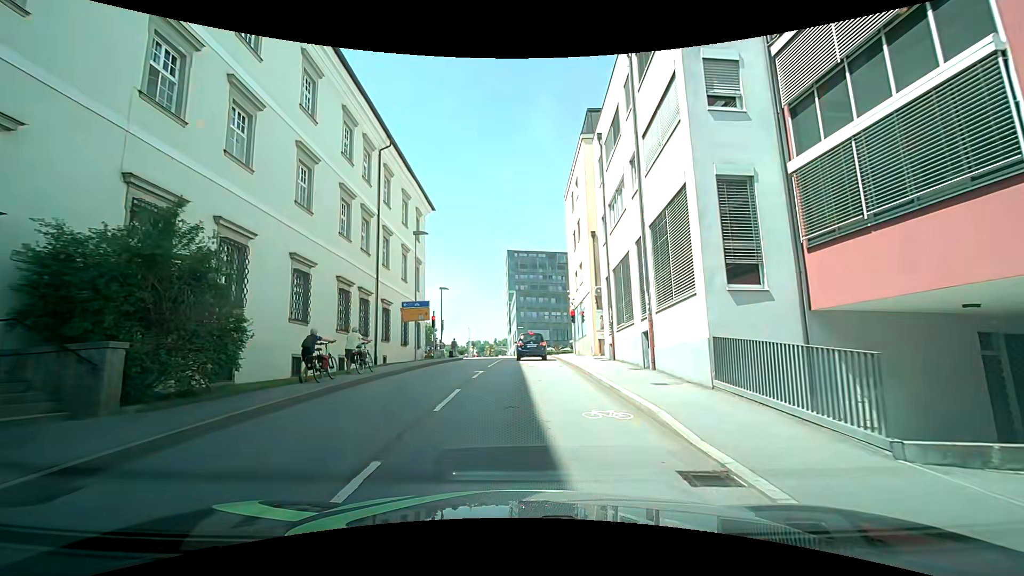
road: unclassified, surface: asphalt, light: Day
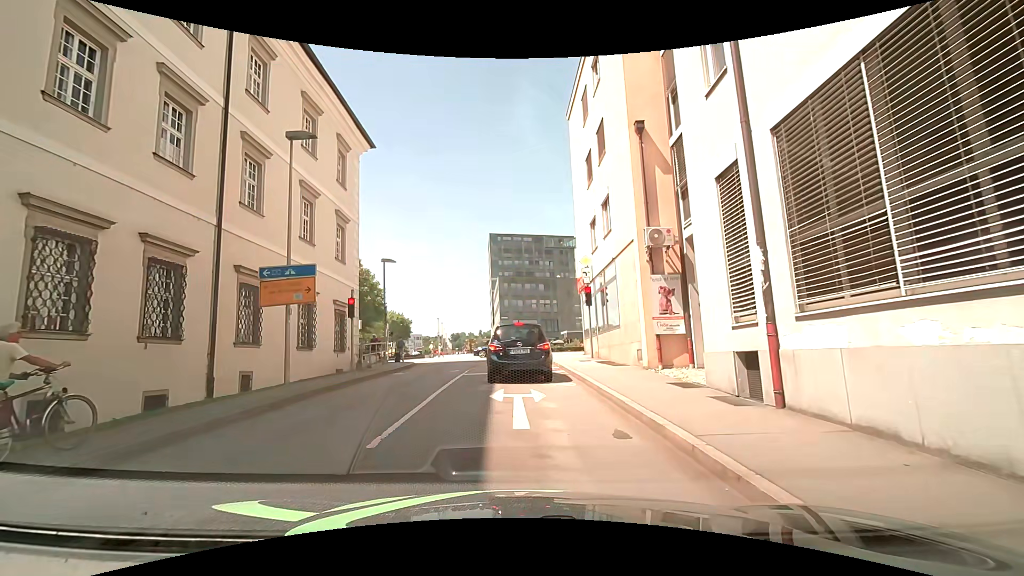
(+0.1, +14.6) m; +2°
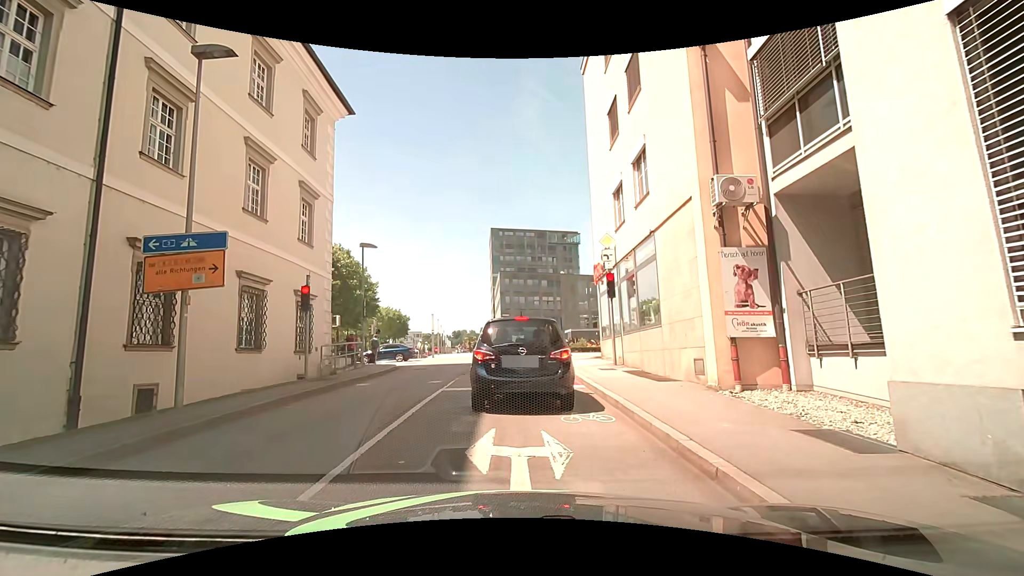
(-0.1, +4.7) m; -1°
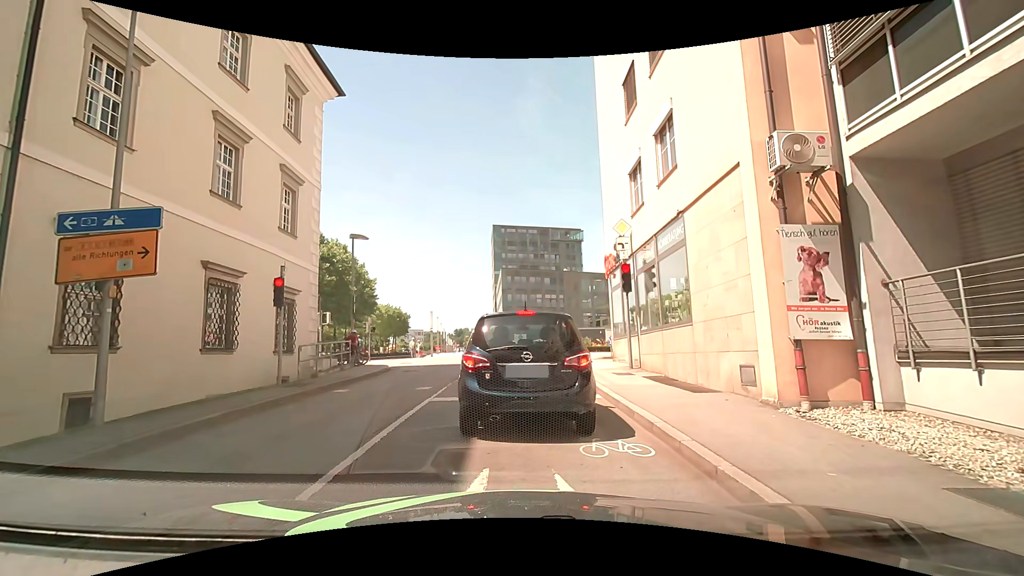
(0.0, +1.9) m; -1°
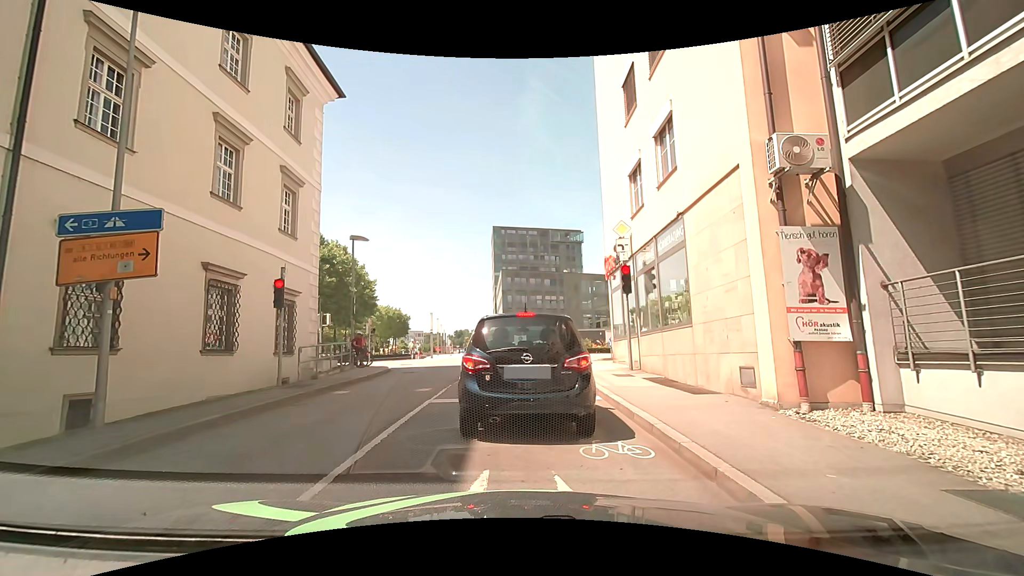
(0.0, 0.0) m; 0°
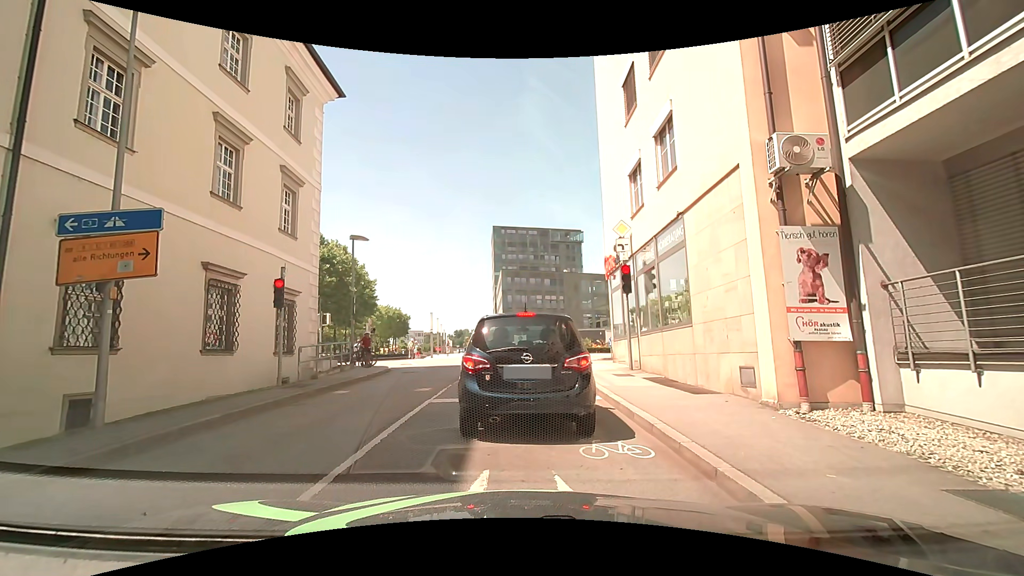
(0.0, 0.0) m; 0°
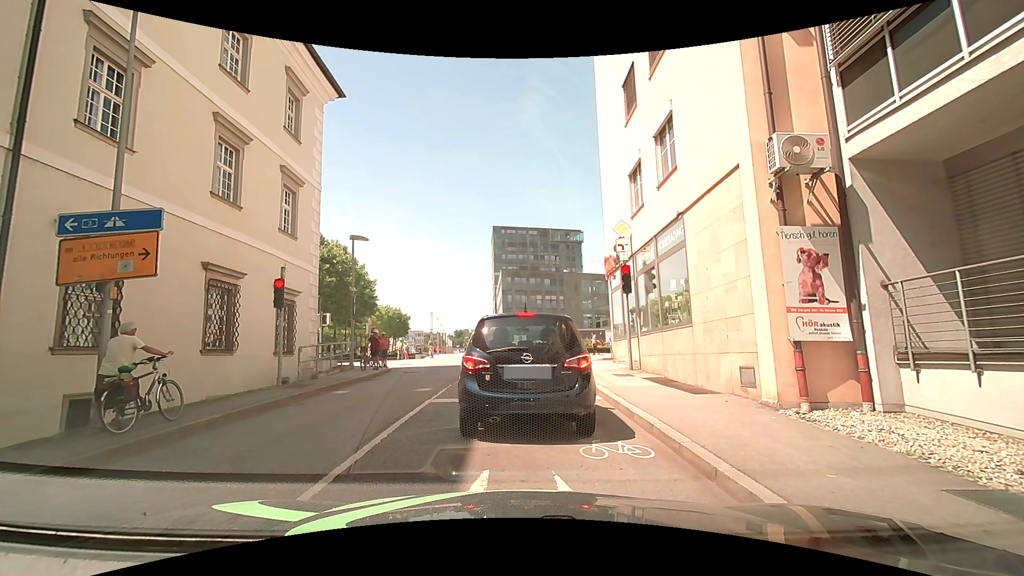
(0.0, 0.0) m; 0°
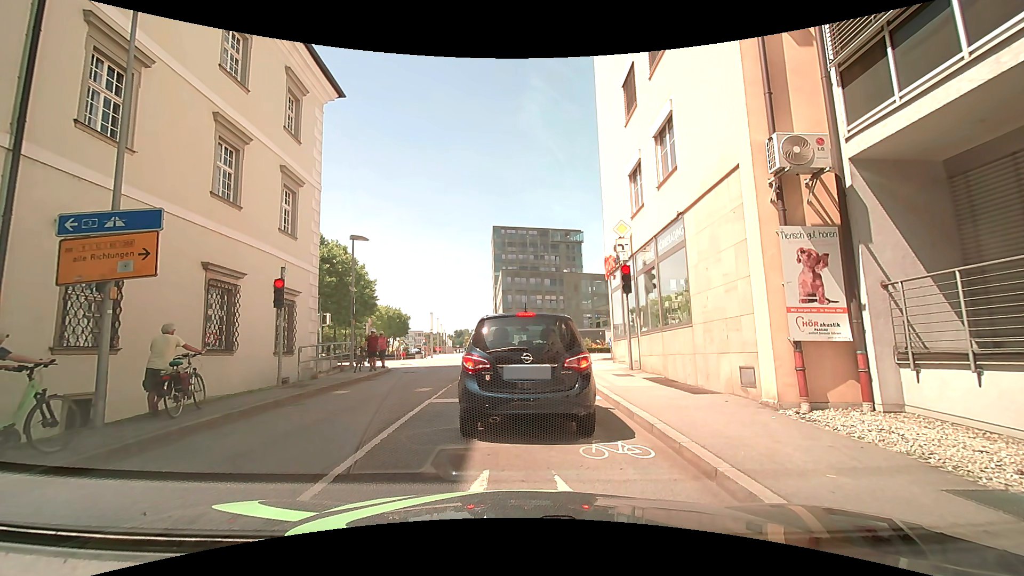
(0.0, 0.0) m; 0°
